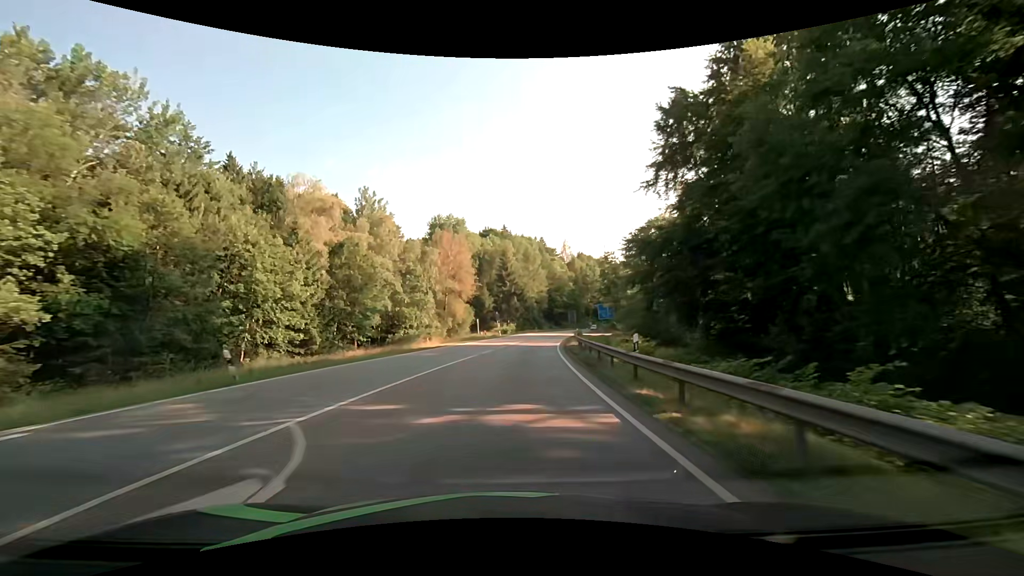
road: secondary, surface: asphalt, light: Day
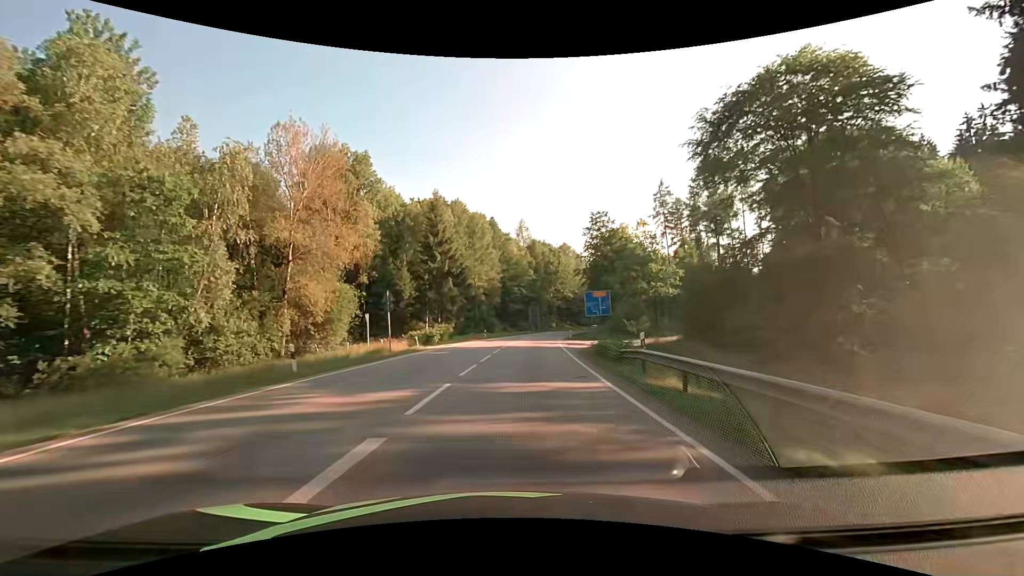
(+2.3, +42.9) m; +6°
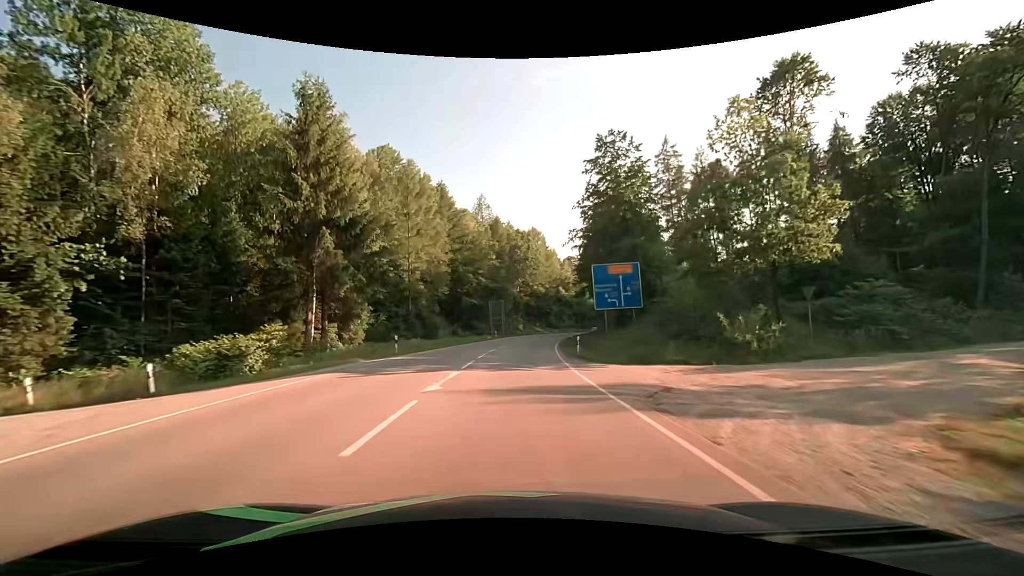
(+1.3, +32.1) m; +5°
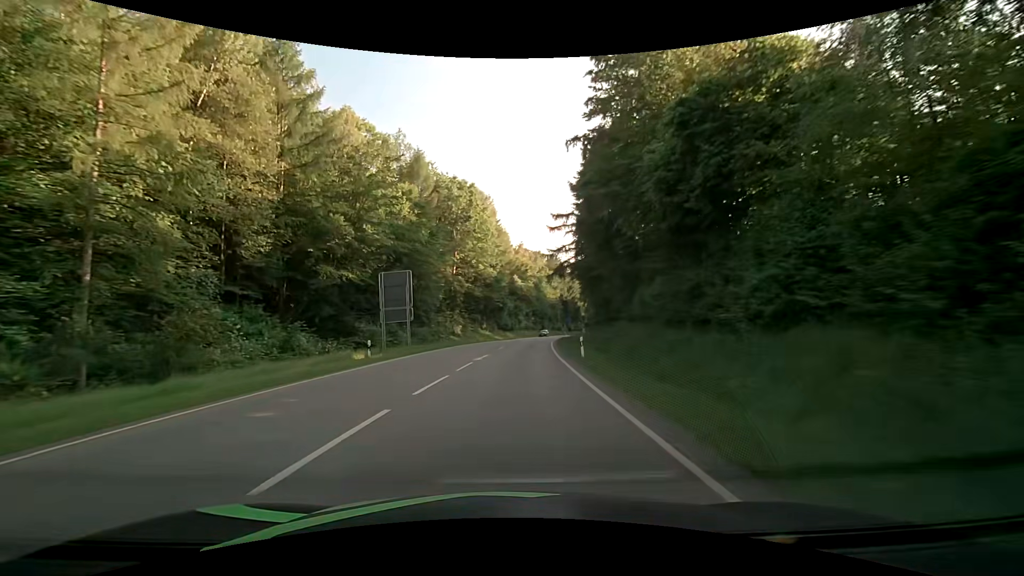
(+2.1, +42.9) m; +6°
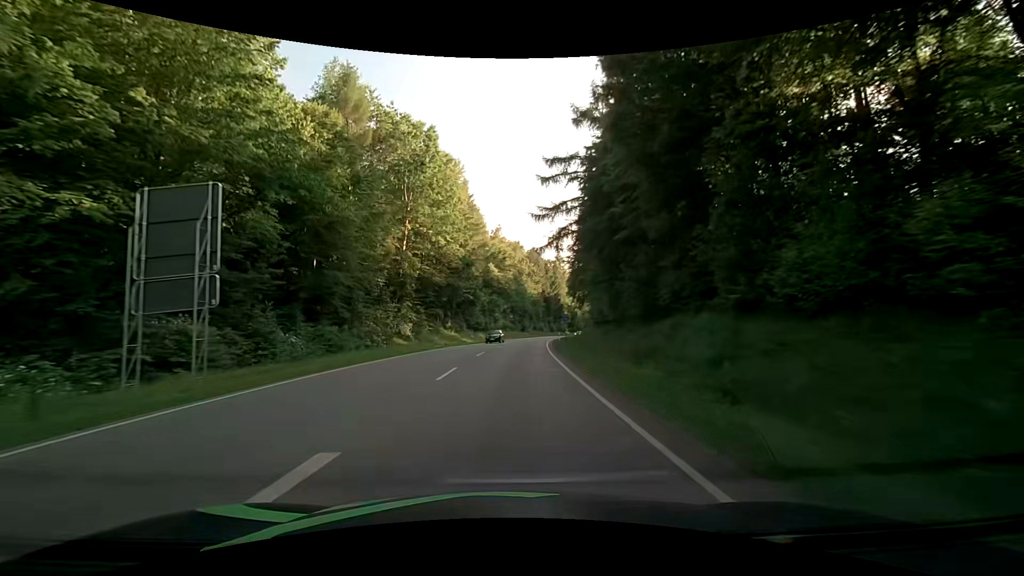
(+0.5, +21.5) m; +3°
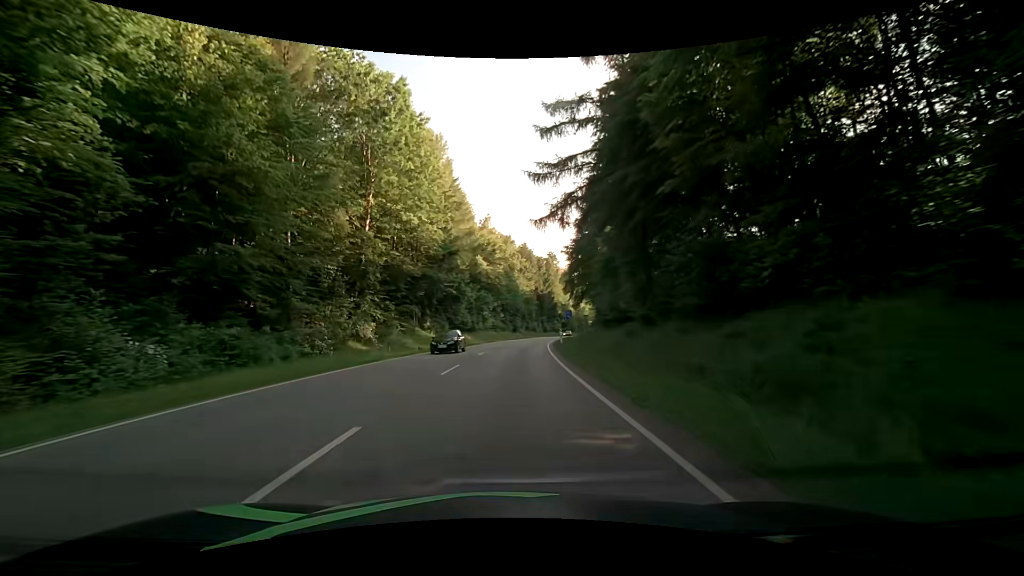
(0.0, +10.8) m; +1°
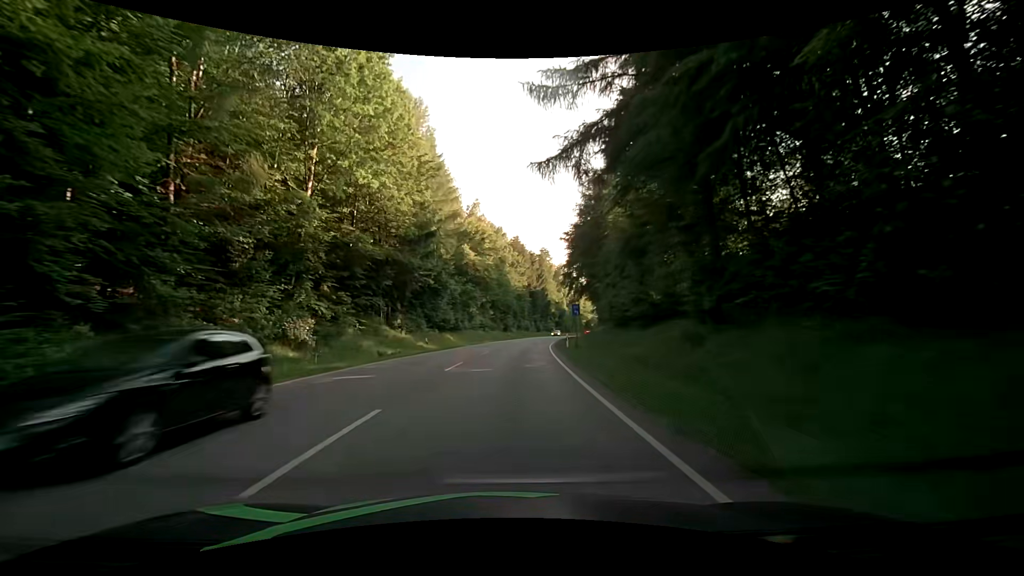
(+0.1, +10.8) m; +1°
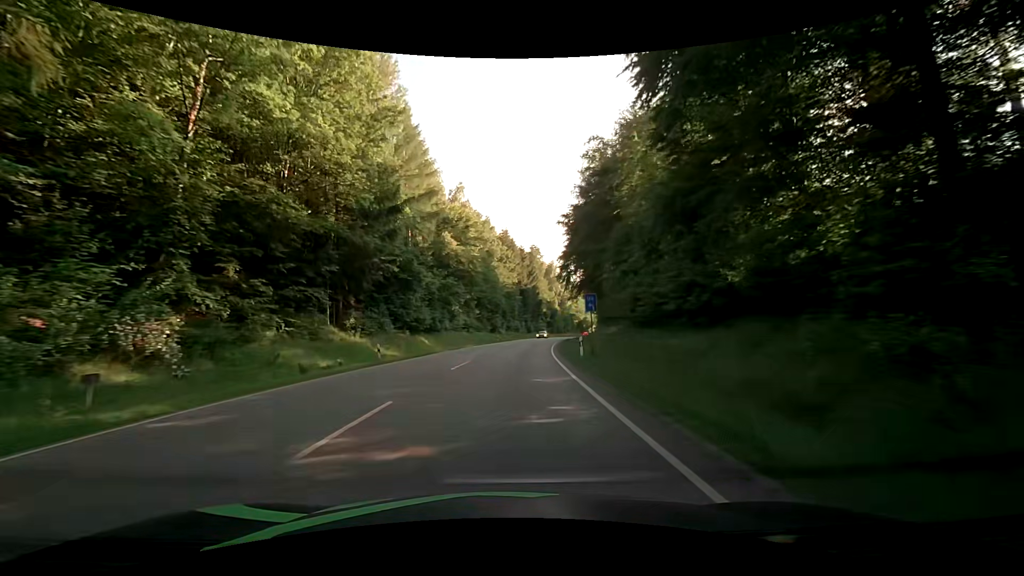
(+0.1, +10.8) m; +1°
(0, +10) (+1, +20) (+1, +30) (+2, +40) (+3, +50) (+5, +60) (+6, +70) (+8, +80) (+9, +89) (+11, +99) m
